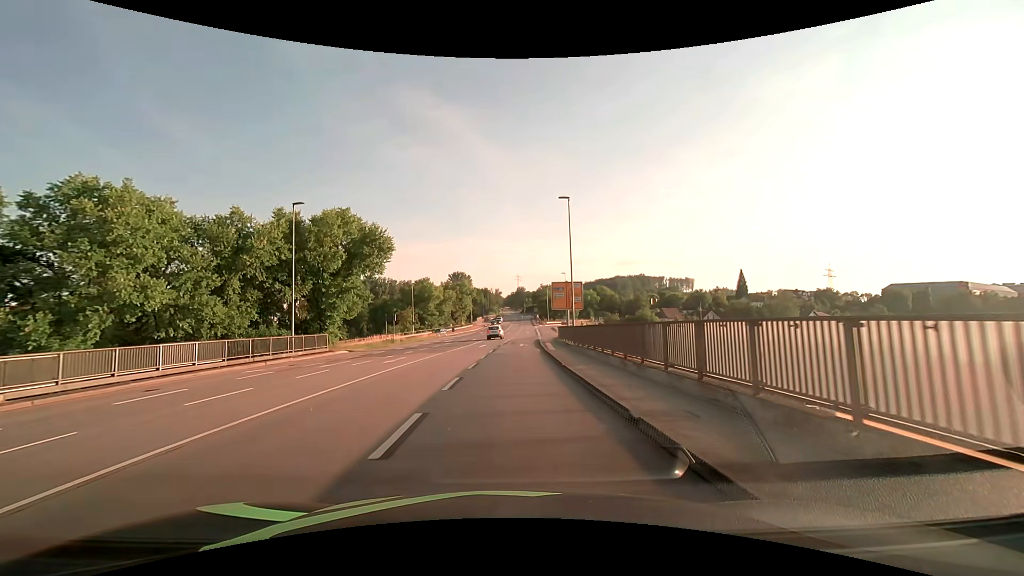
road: primary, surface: asphalt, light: Day
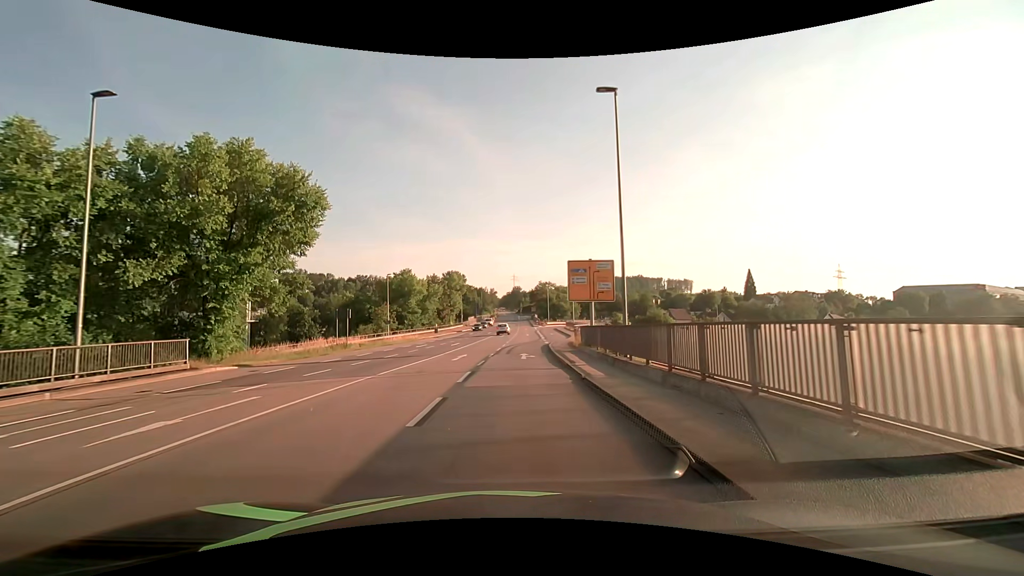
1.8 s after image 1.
(0.0, +16.3) m; 0°
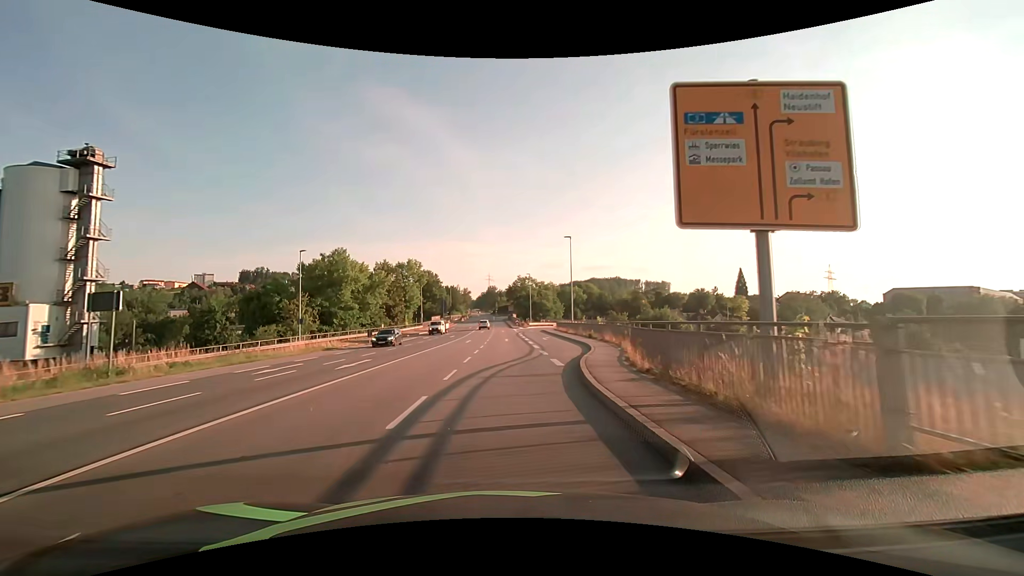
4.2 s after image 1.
(+0.6, +24.3) m; +3°
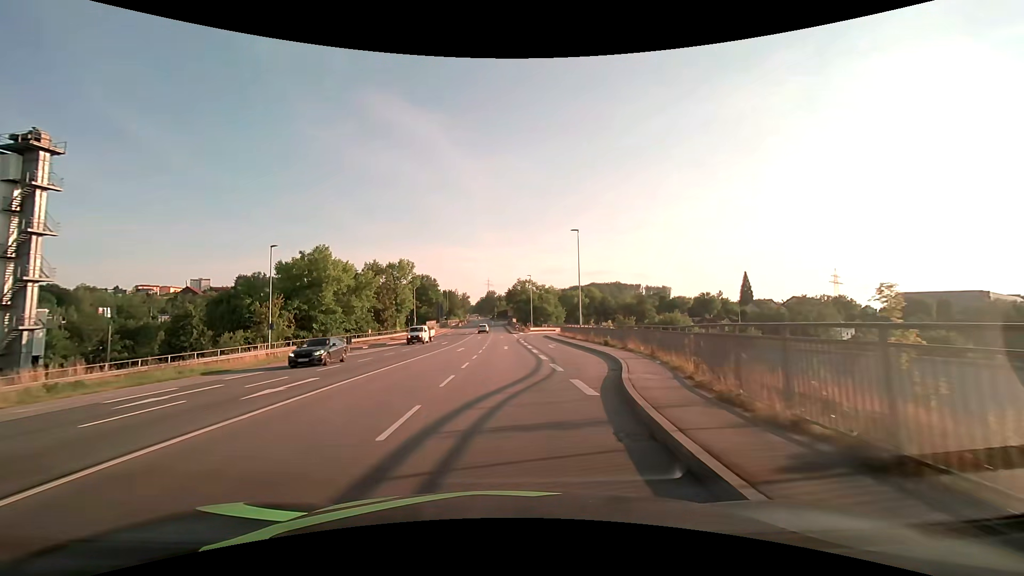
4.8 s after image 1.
(0.0, +6.5) m; 0°
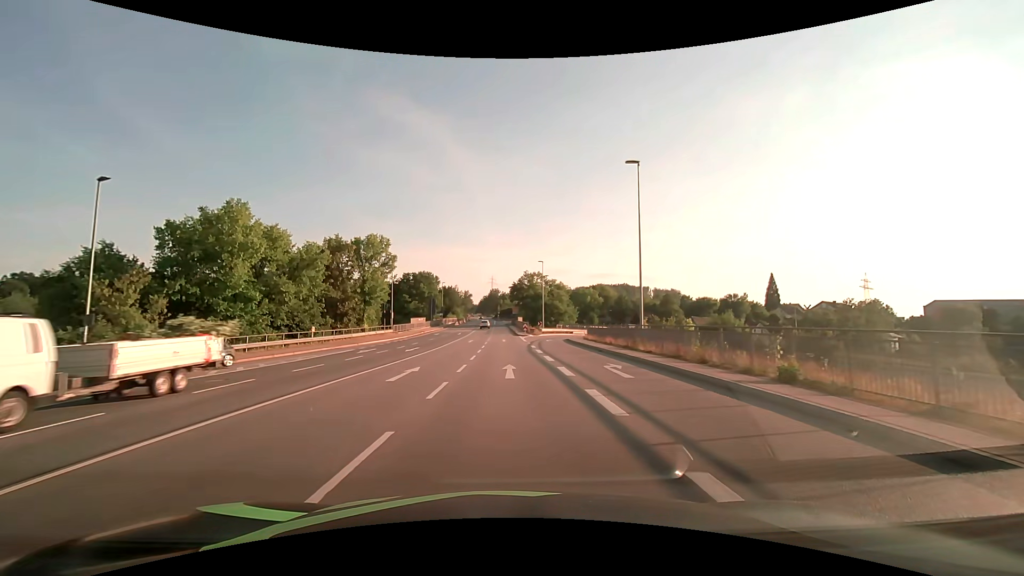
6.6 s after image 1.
(0.0, +20.7) m; 0°
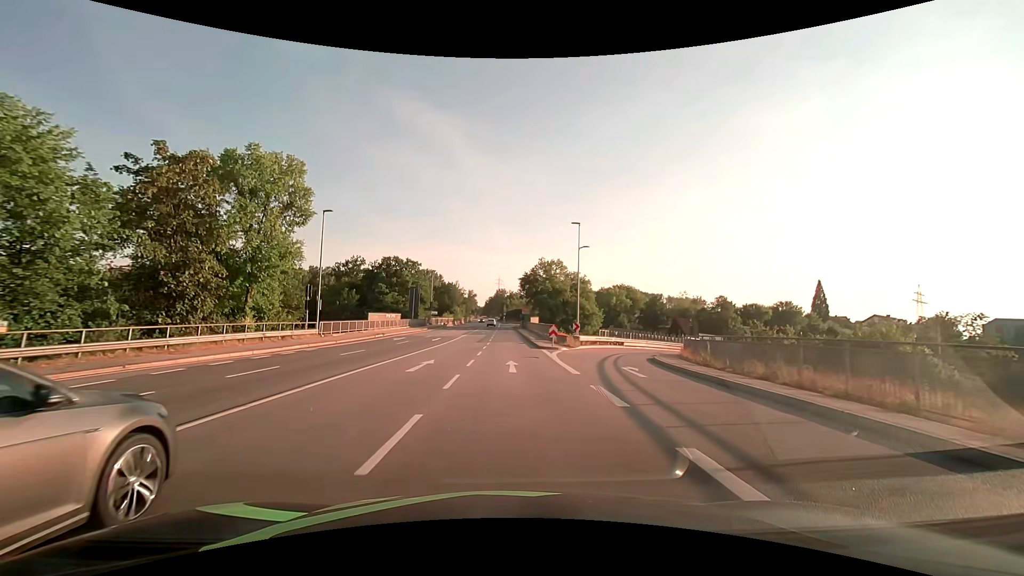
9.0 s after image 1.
(-0.3, +29.1) m; -1°
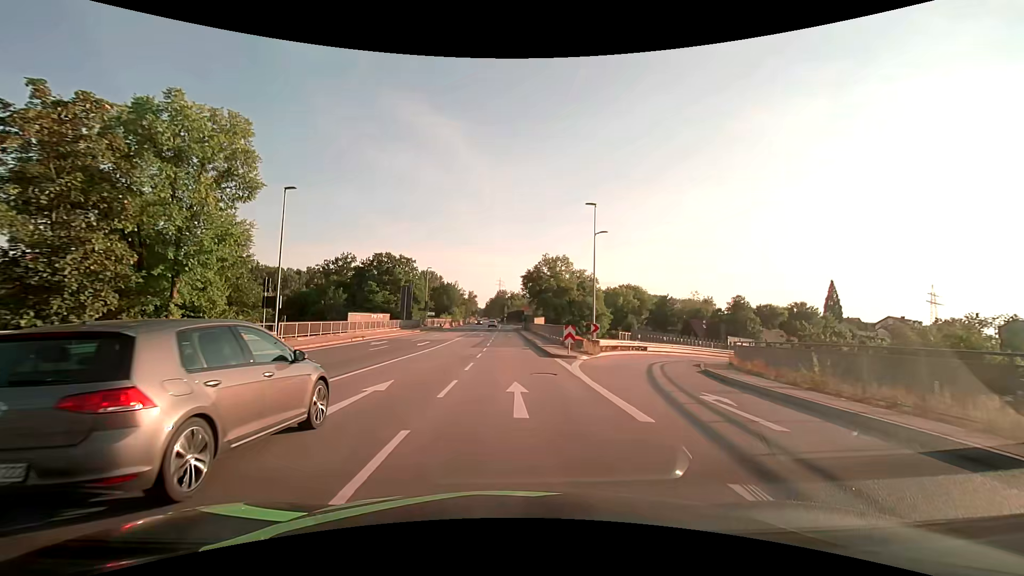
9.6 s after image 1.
(0.0, +7.3) m; 0°
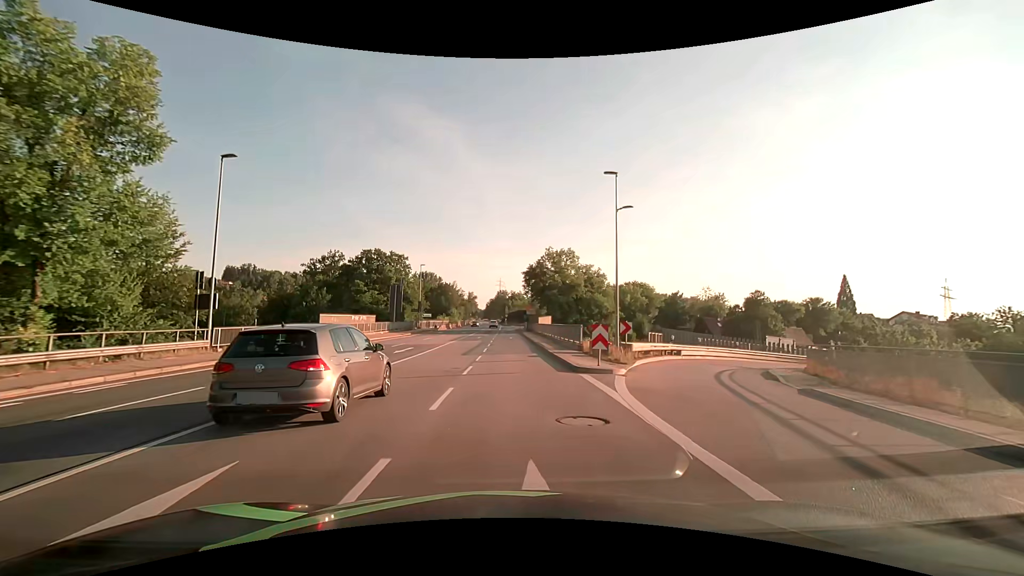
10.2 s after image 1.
(0.0, +7.3) m; 0°
(0, +10) (0, +20) (0, +30) (0, +40) (0, +50) (-1, +60) (-2, +70) (-2, +80) (-3, +90) (-3, +100) m
